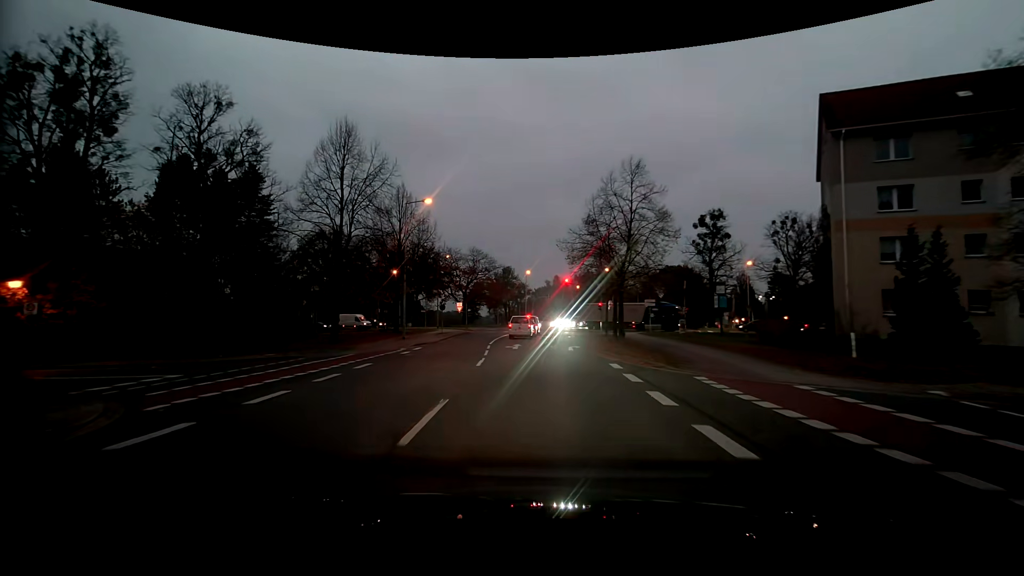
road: residential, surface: asphalt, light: Dusk
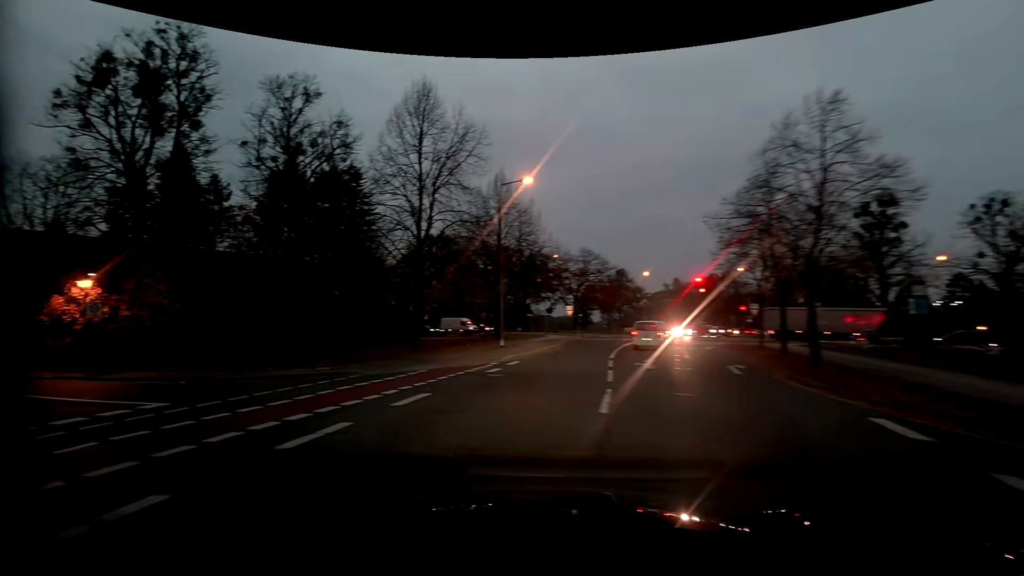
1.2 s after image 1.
(-0.5, +6.5) m; -13°
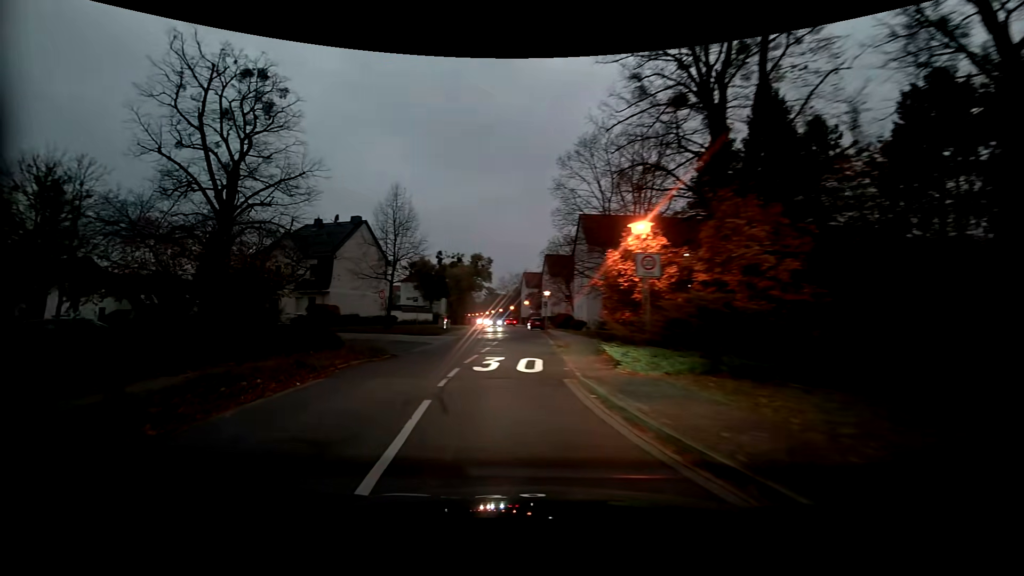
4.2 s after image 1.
(-8.3, +13.7) m; -60°
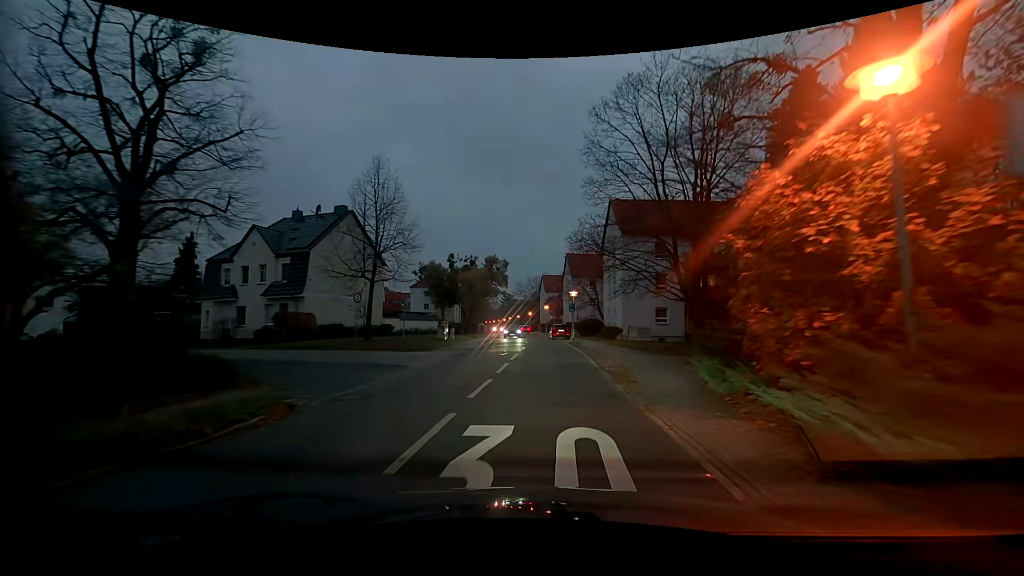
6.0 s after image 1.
(-0.5, +9.2) m; -2°
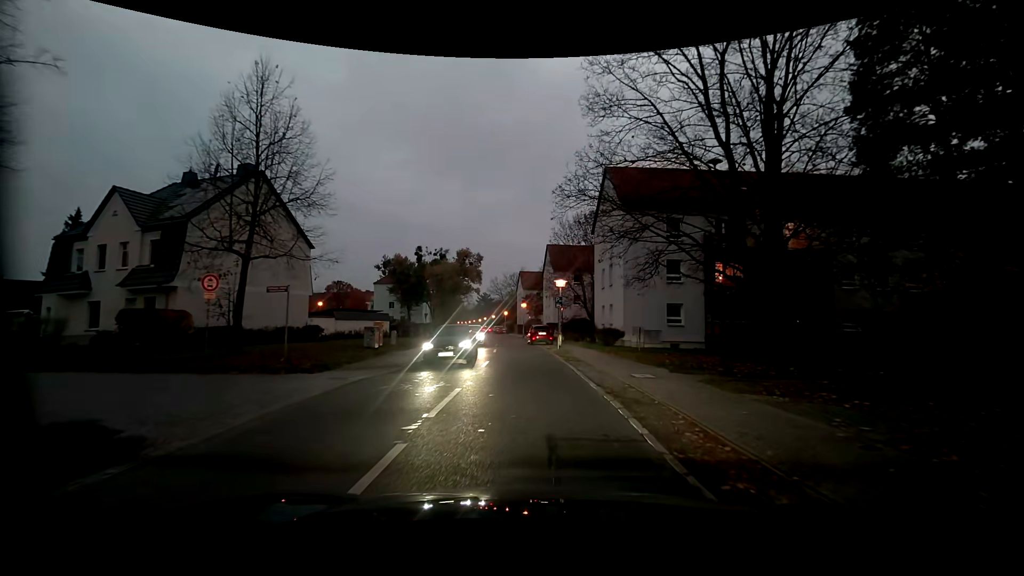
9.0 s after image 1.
(0.0, +10.6) m; +2°
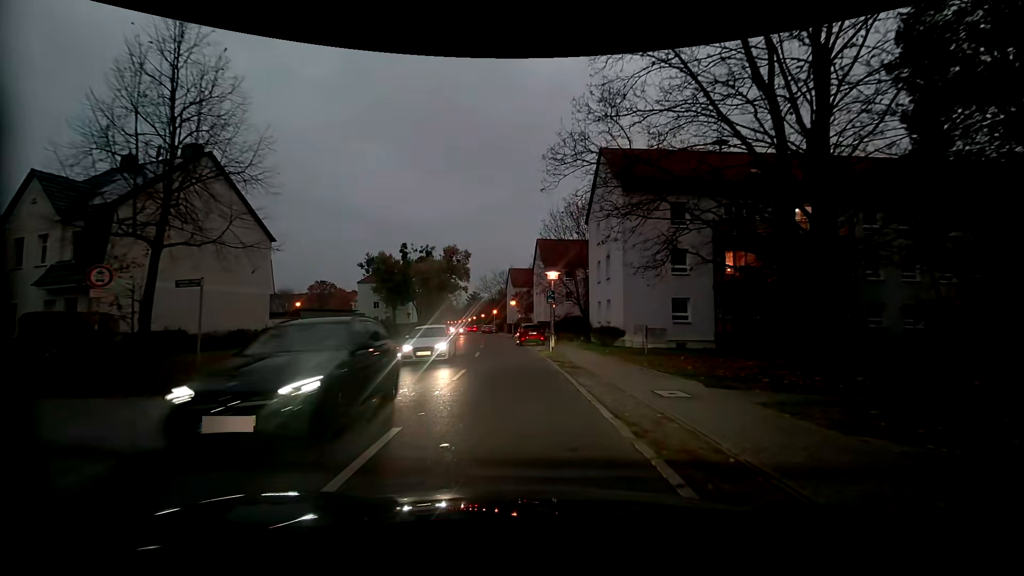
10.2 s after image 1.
(0.0, +3.8) m; 0°
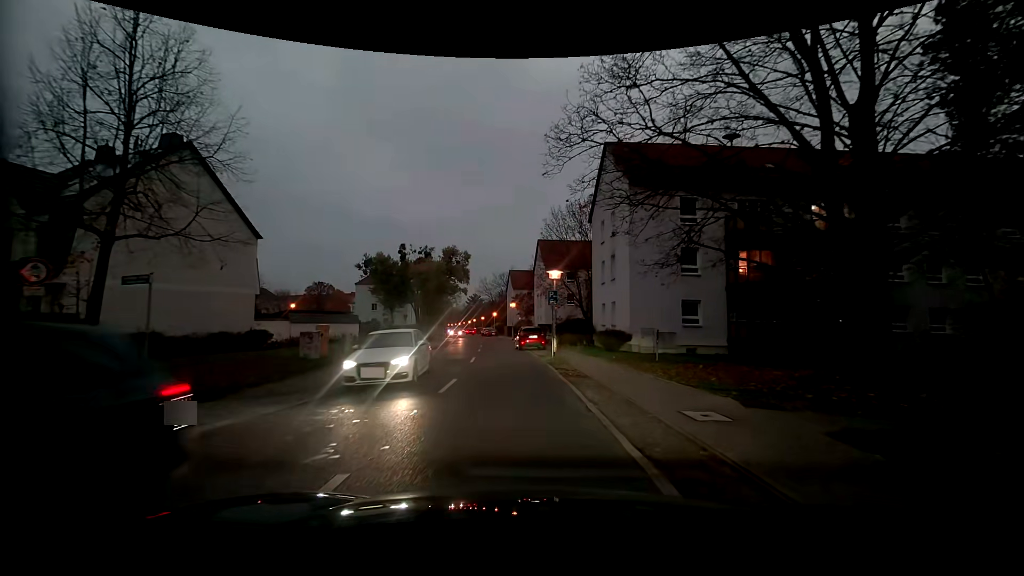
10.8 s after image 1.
(0.0, +1.8) m; +1°
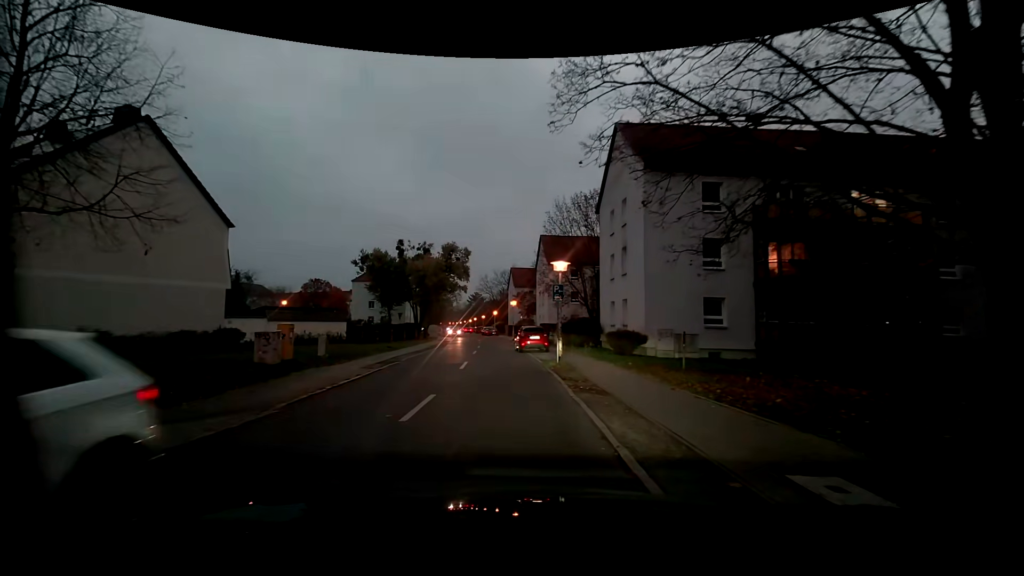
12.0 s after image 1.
(-0.1, +3.1) m; -2°
